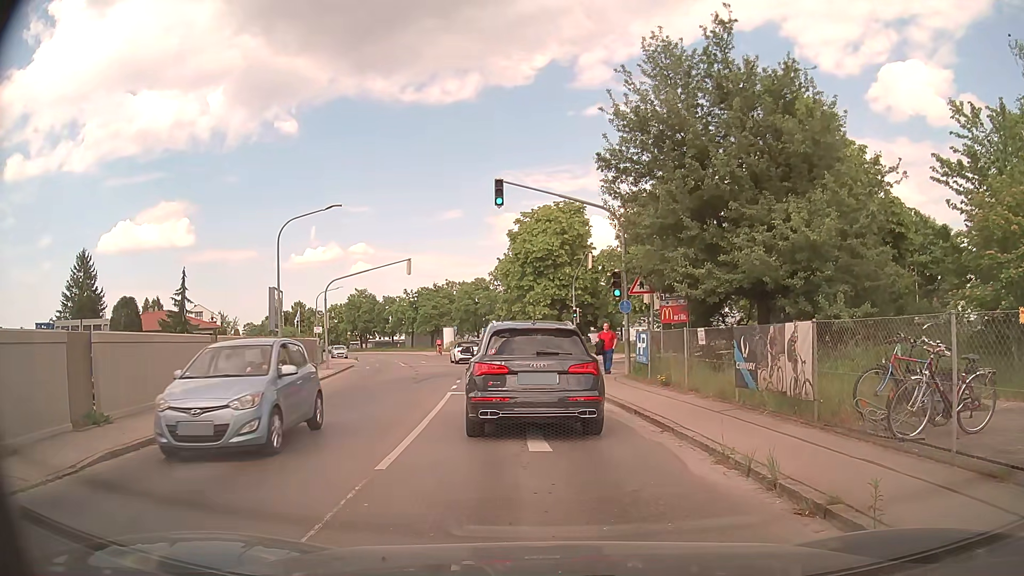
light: Day
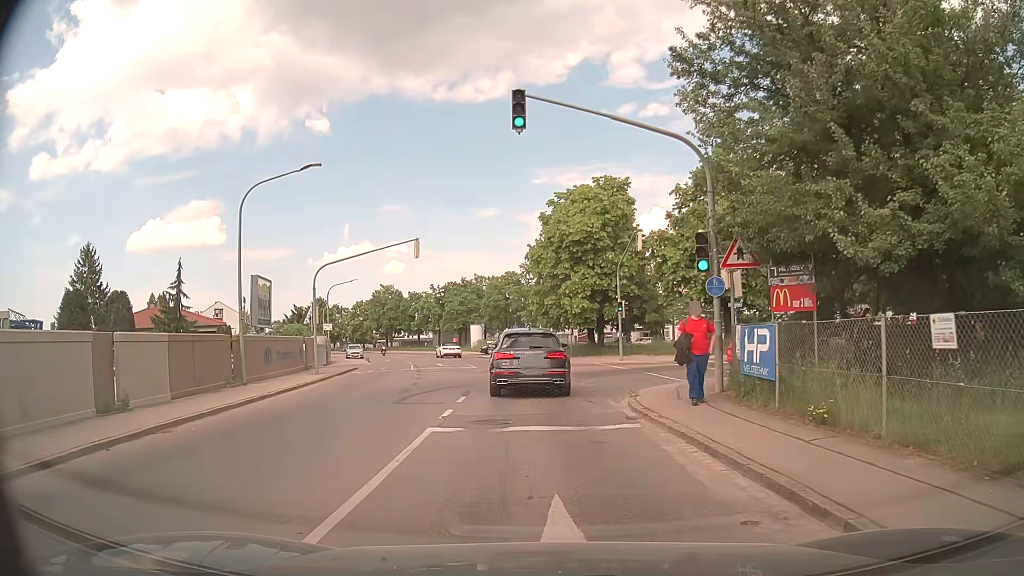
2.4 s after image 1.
(-0.3, +7.8) m; -4°
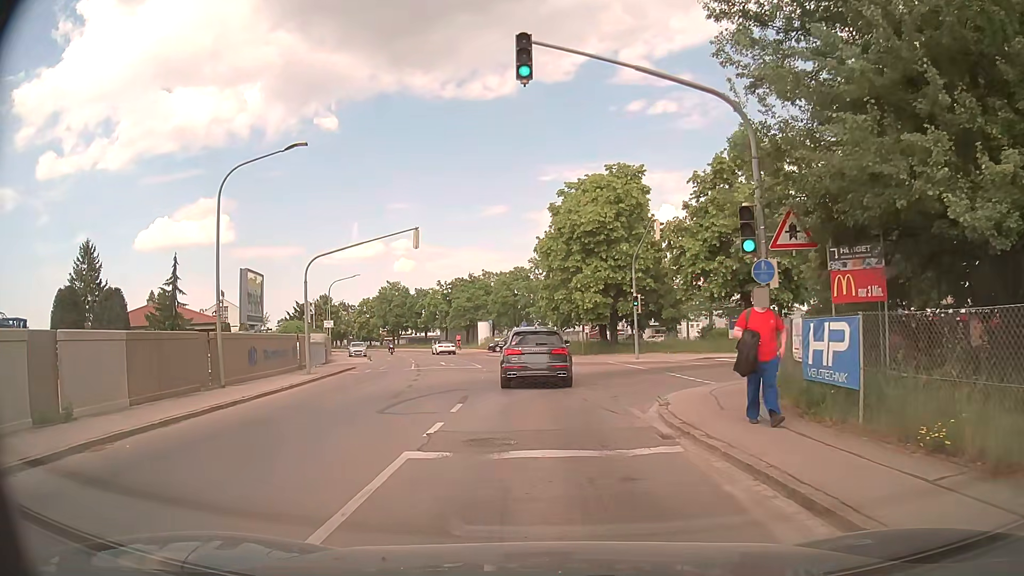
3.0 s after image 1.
(0.0, +2.5) m; -2°
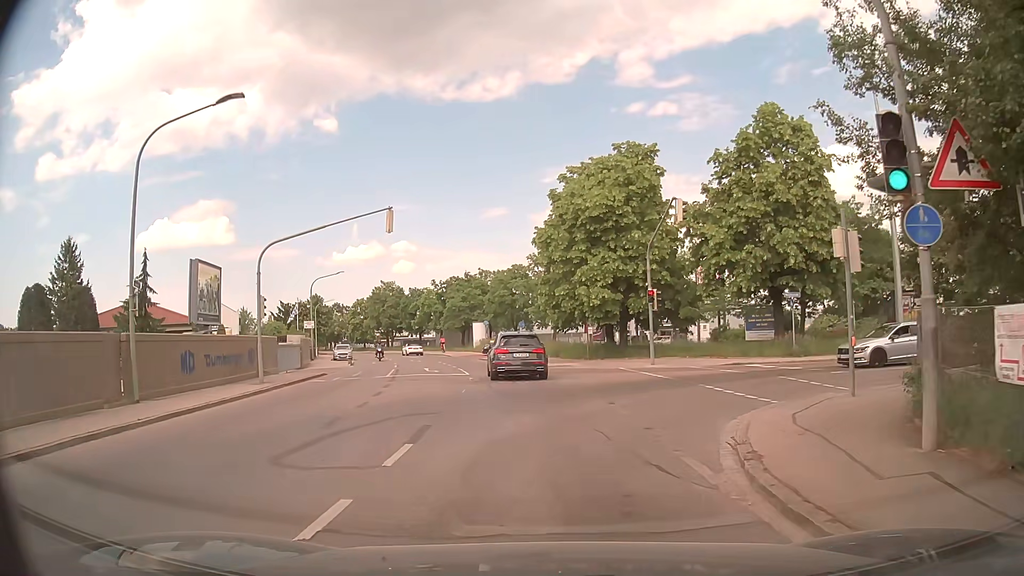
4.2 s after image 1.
(+0.1, +5.1) m; +1°
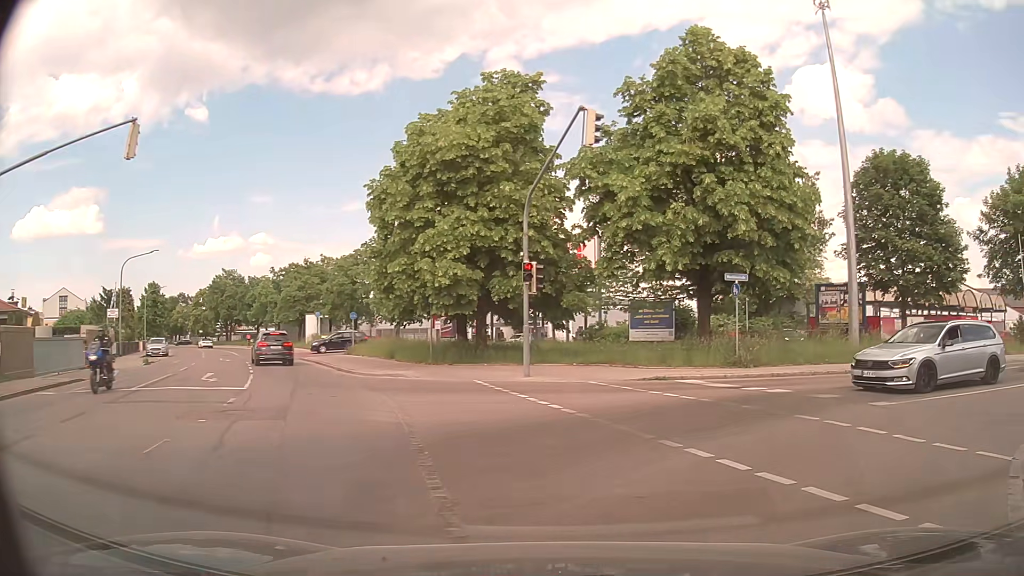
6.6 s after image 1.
(+0.3, +10.0) m; +11°
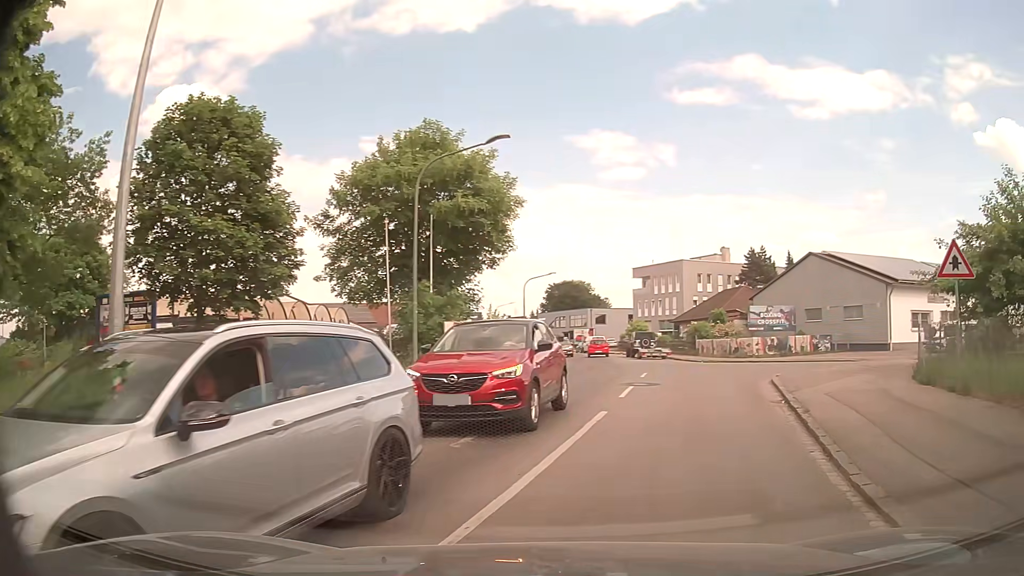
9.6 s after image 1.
(+5.0, +9.8) m; +58°
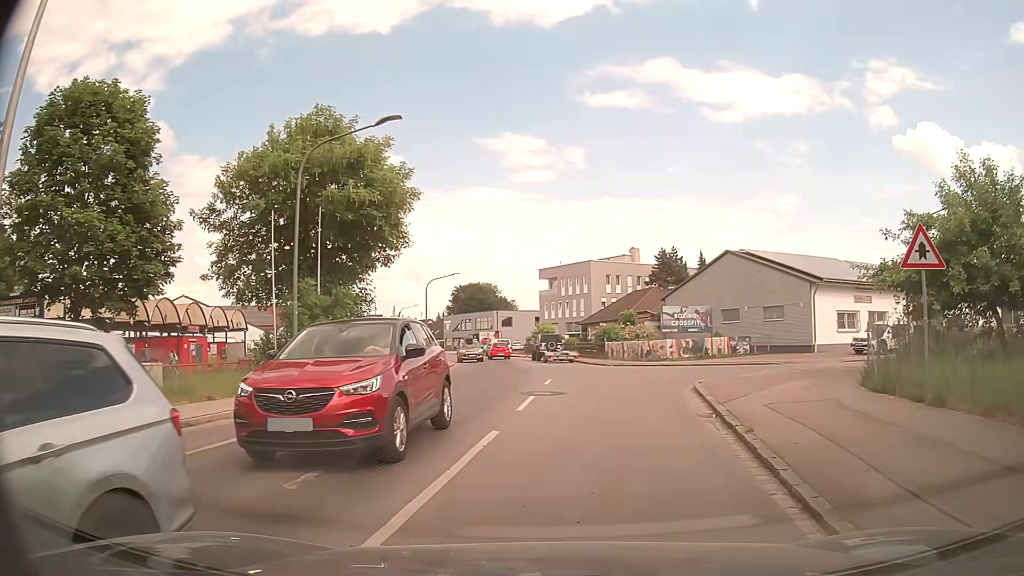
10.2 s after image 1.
(+0.2, +2.2) m; +6°
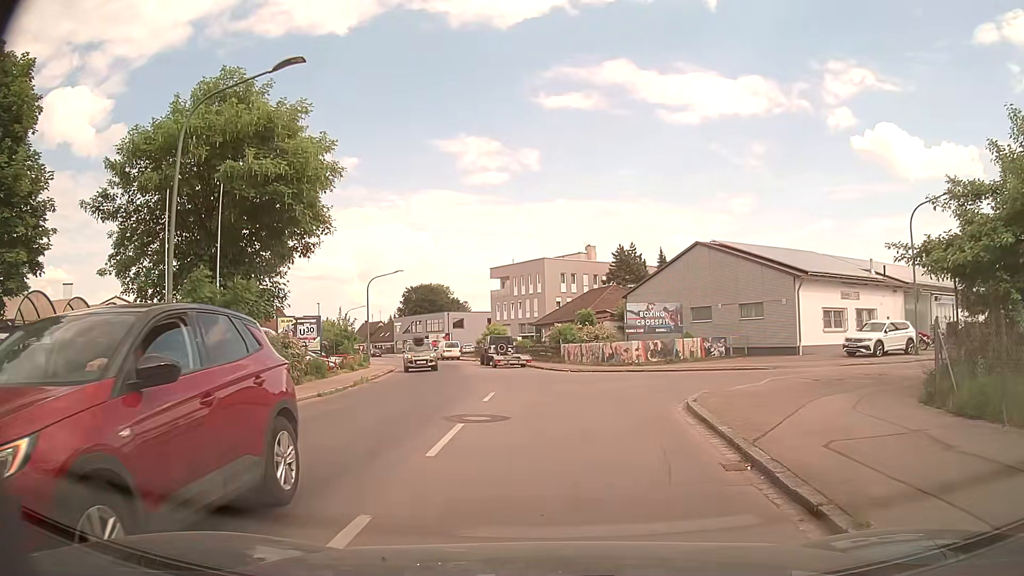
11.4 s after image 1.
(+0.4, +4.6) m; +7°
